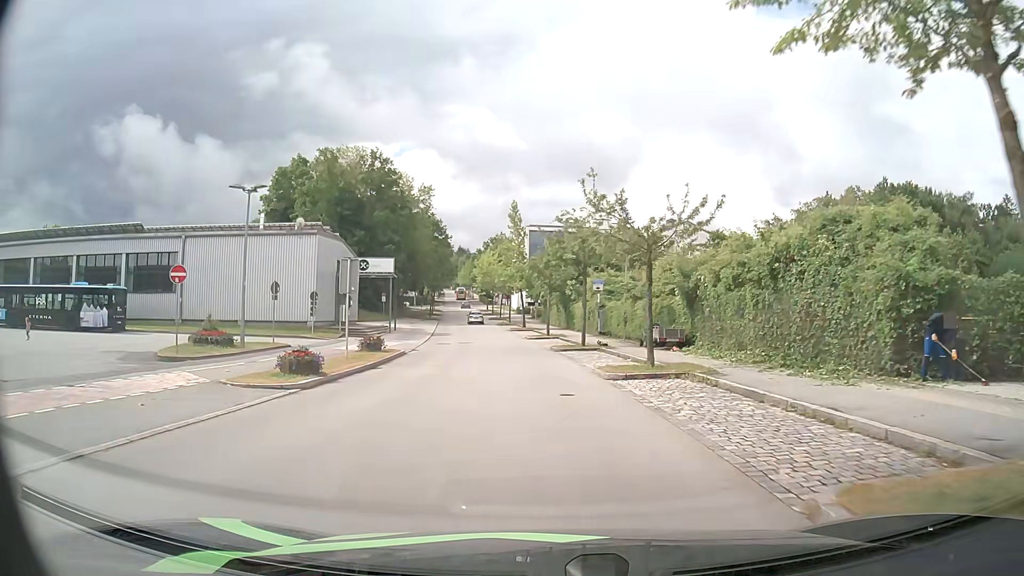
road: residential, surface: asphalt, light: Day
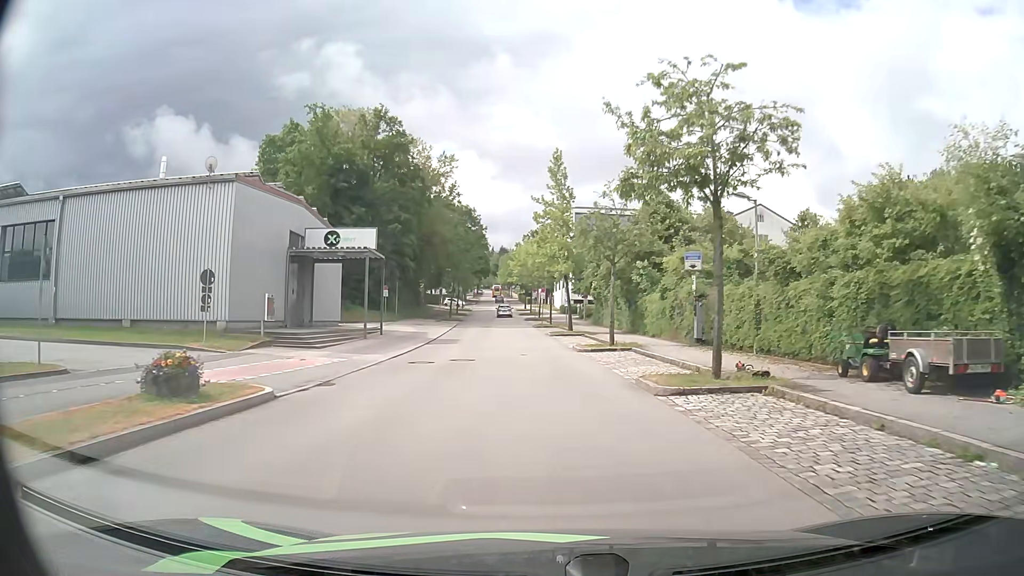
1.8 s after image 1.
(-0.6, +18.4) m; -4°
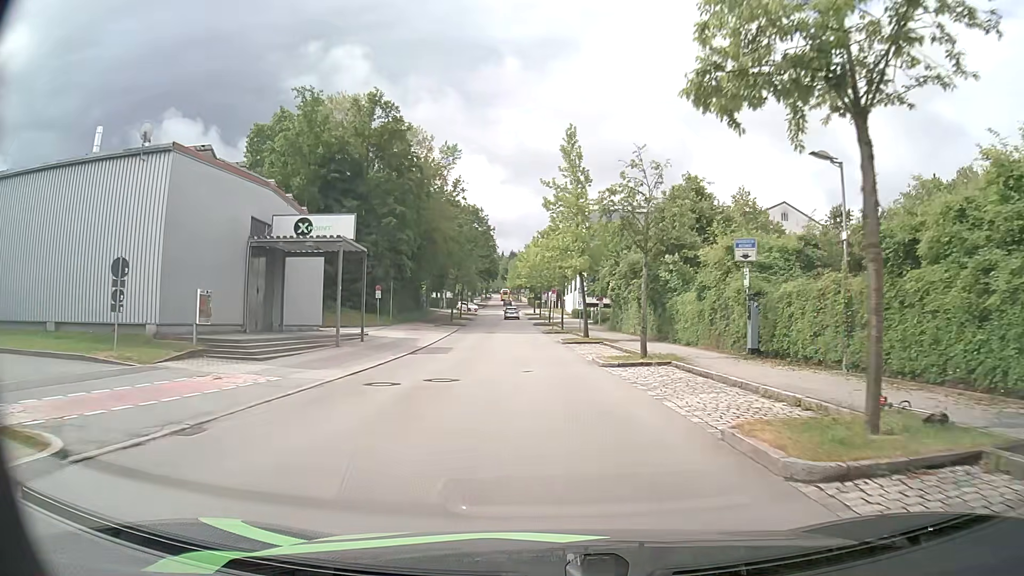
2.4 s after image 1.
(0.0, +6.3) m; -1°
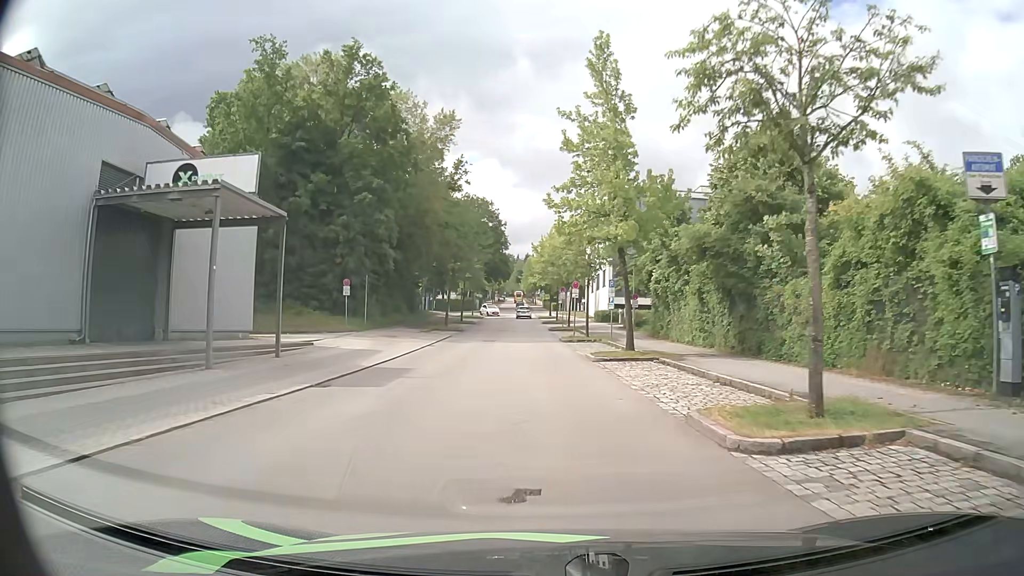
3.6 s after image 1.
(-0.2, +12.7) m; -2°
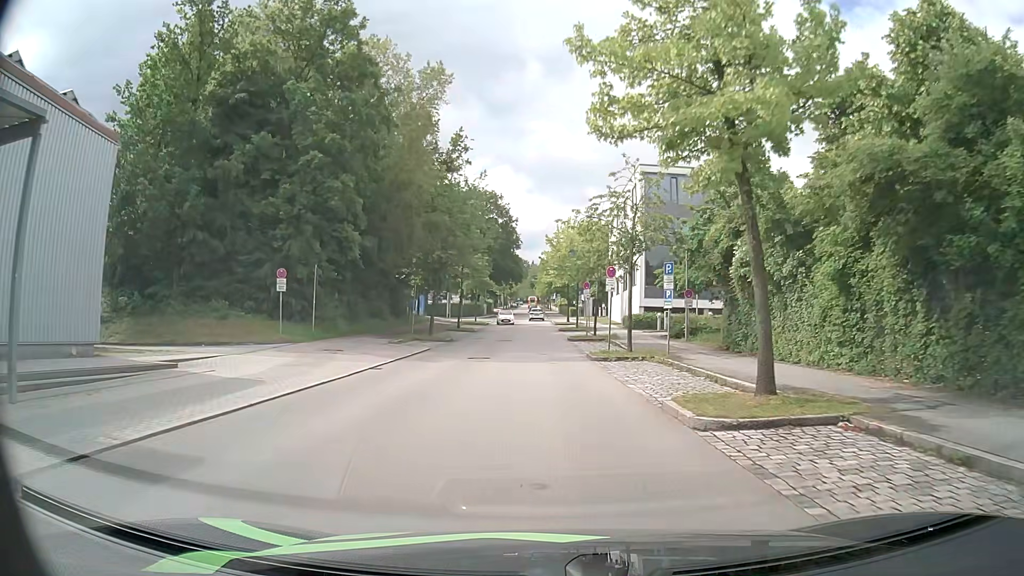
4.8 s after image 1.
(-0.1, +12.7) m; -1°
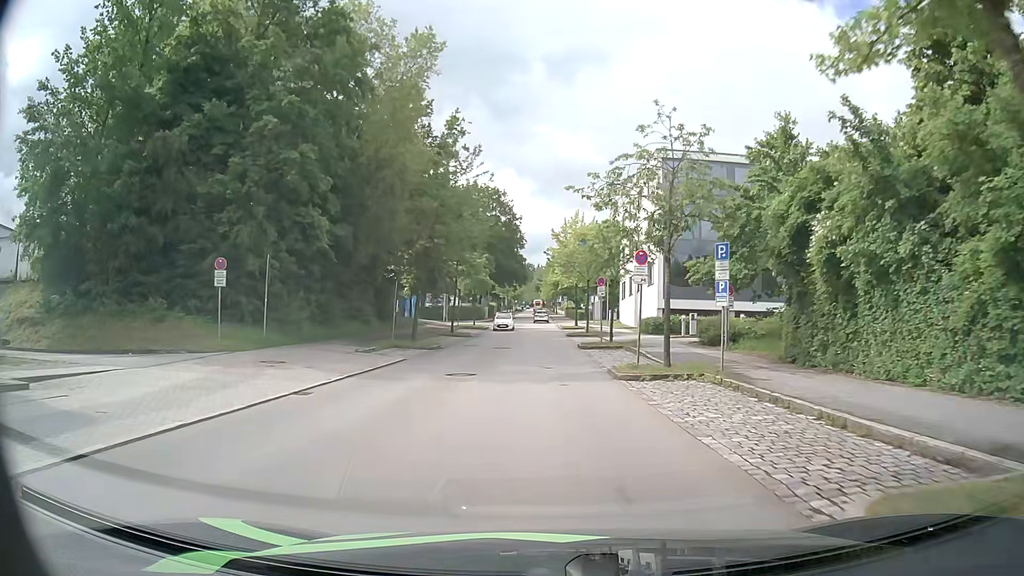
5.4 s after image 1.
(0.0, +6.4) m; -1°
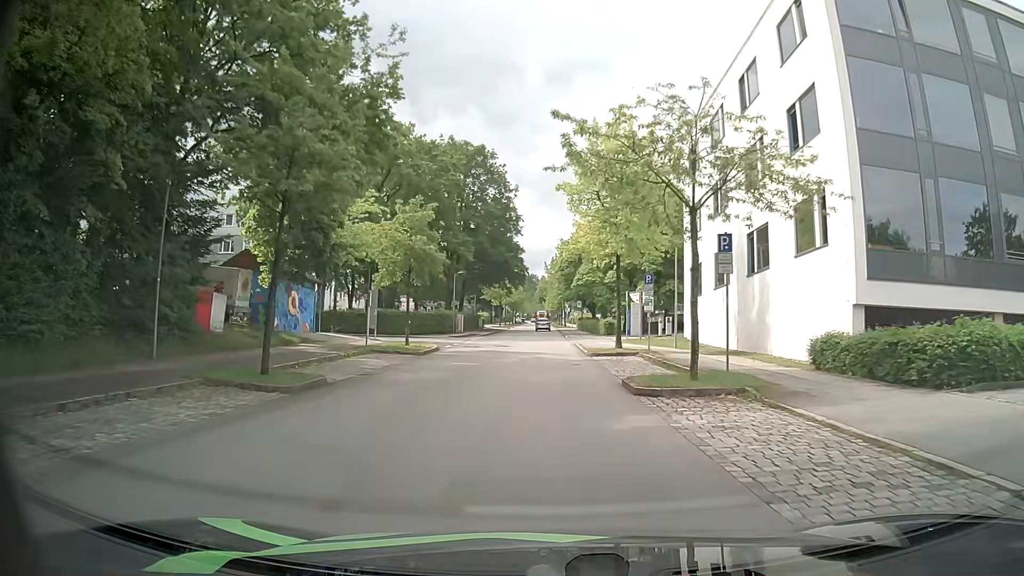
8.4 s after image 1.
(-0.2, +31.6) m; 0°
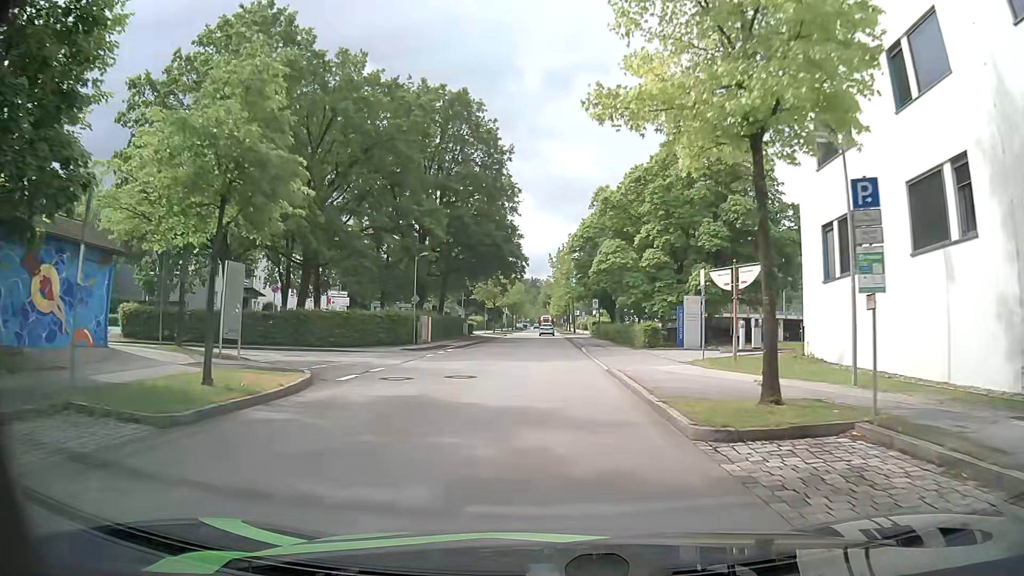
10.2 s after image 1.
(-0.1, +18.8) m; -1°
(0, +10) (0, +20) (0, +30) (0, +40) (0, +50) (+1, +60) (+1, +70) (+1, +80) (+1, +90) (+1, +100) m
